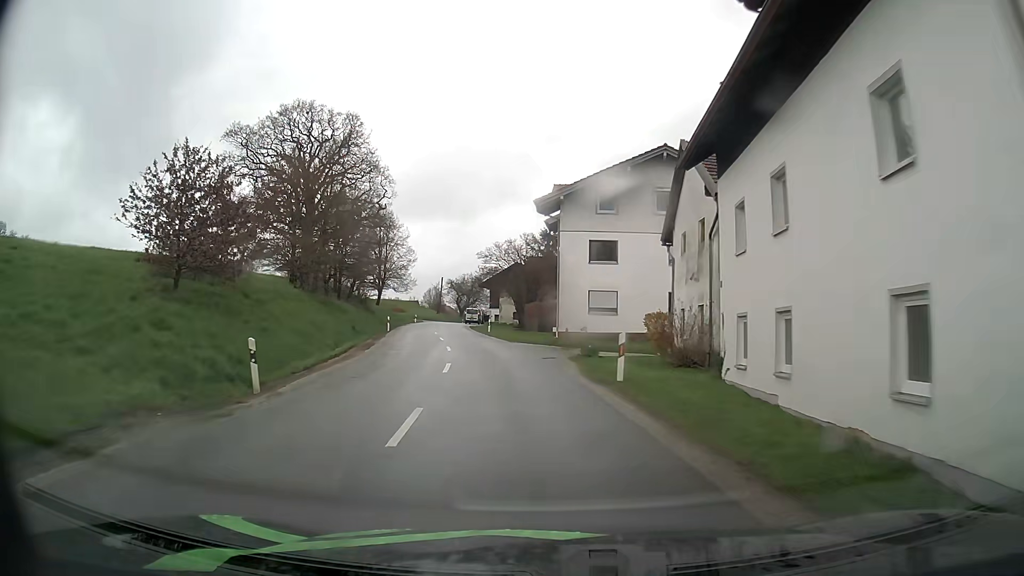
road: secondary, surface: asphalt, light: Day
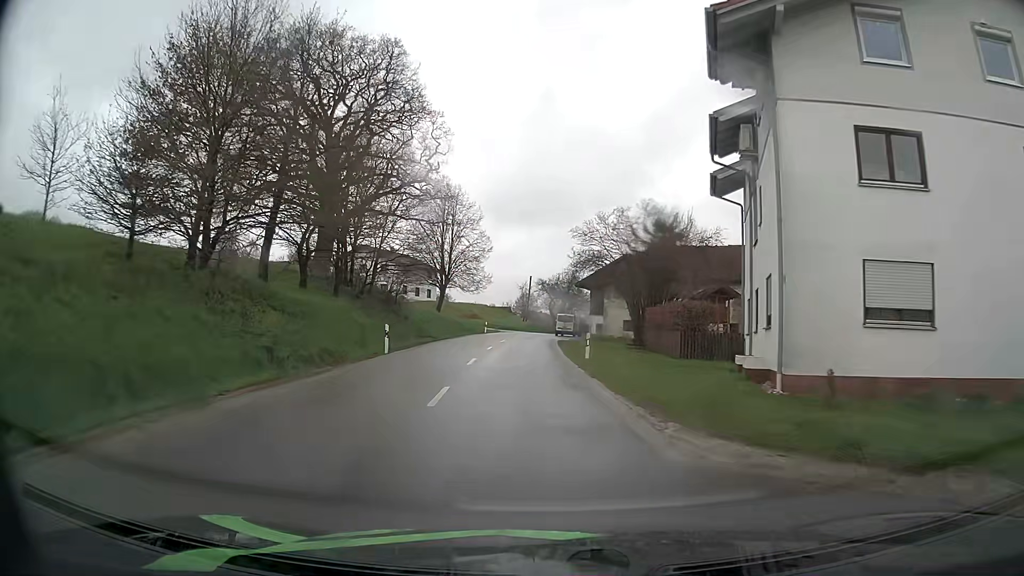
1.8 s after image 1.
(-1.8, +23.8) m; -8°
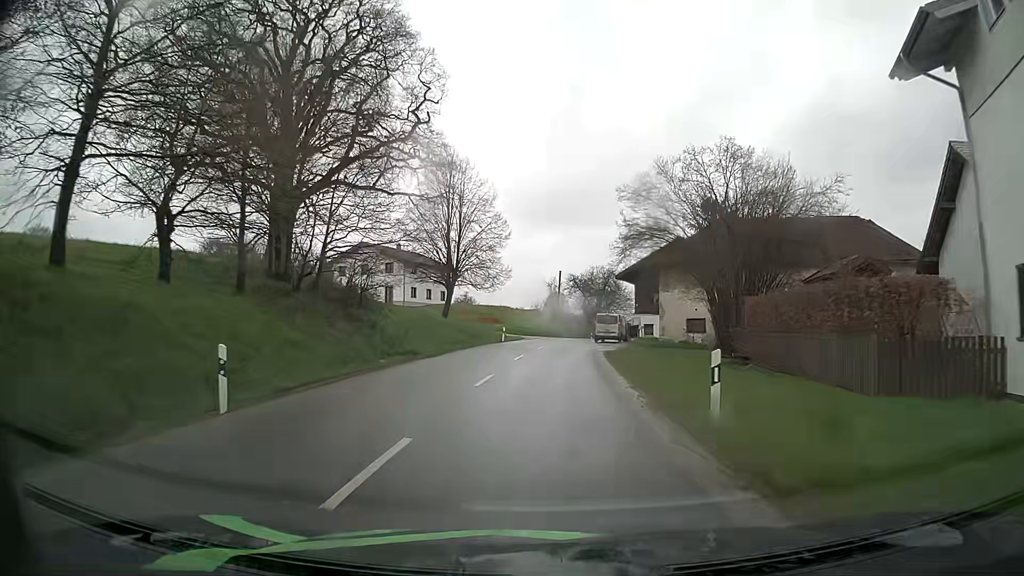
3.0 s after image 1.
(-0.4, +14.5) m; -2°
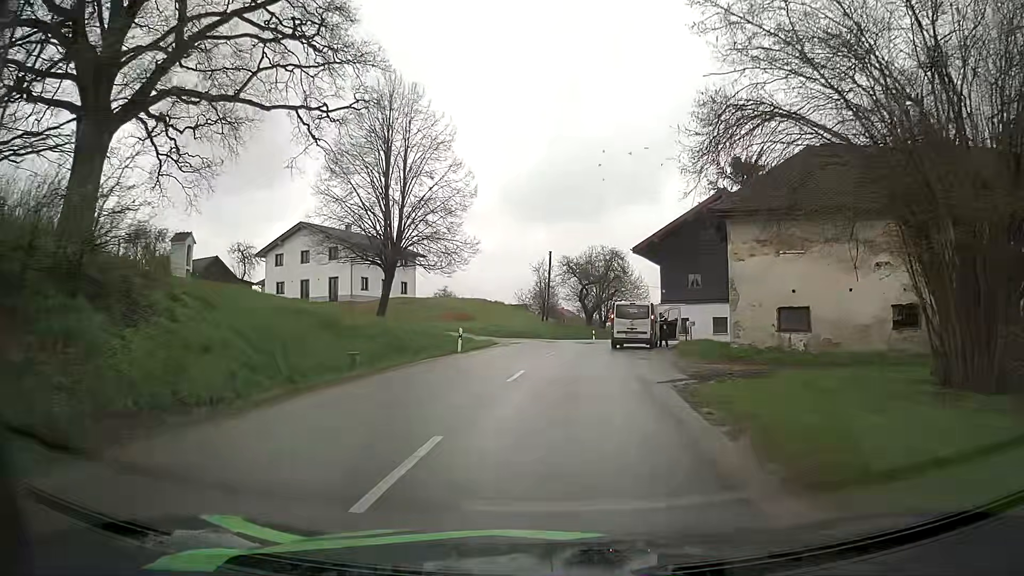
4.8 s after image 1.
(0.0, +18.2) m; 0°
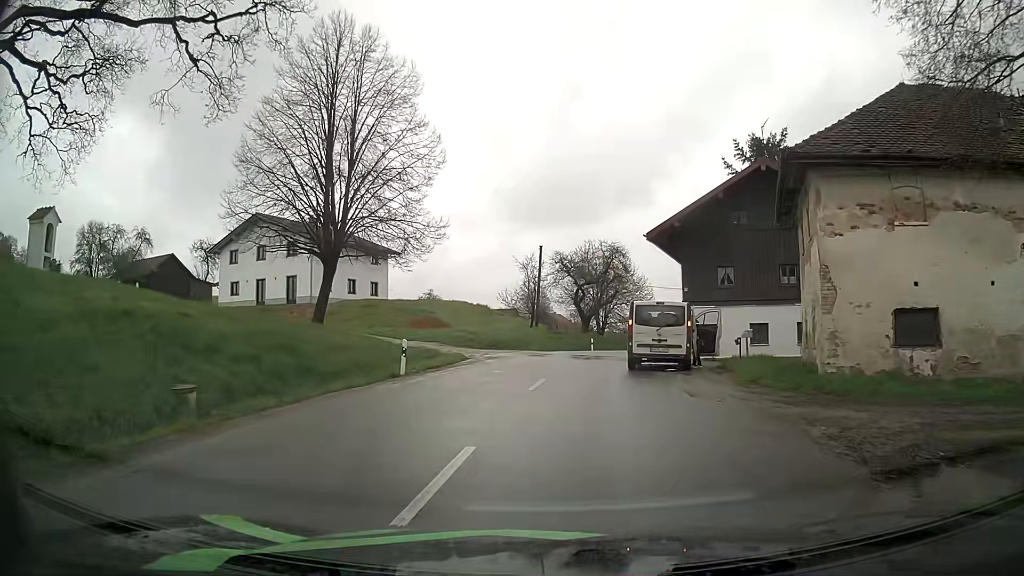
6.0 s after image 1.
(+0.1, +9.0) m; 0°
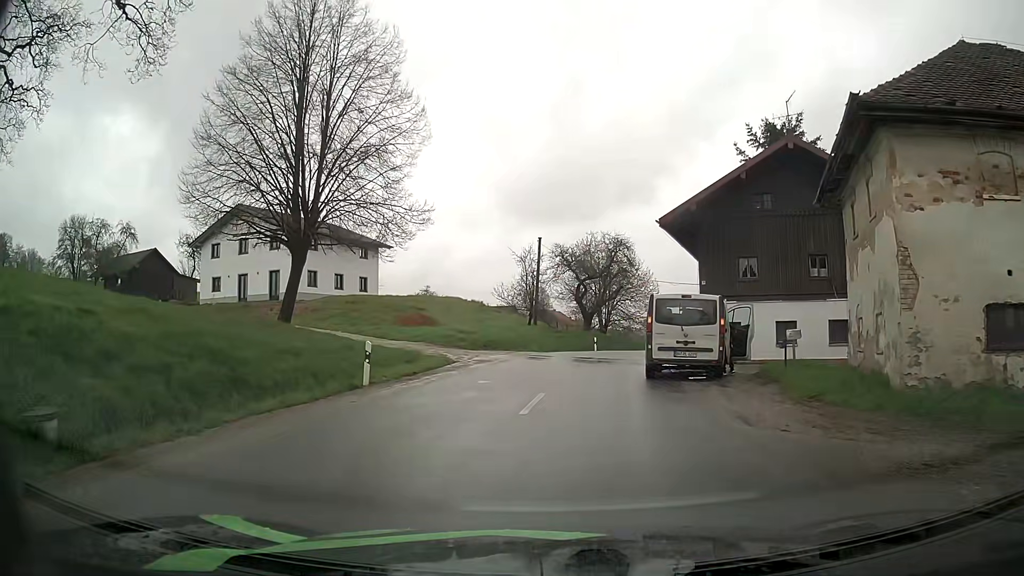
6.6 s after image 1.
(0.0, +3.6) m; 0°
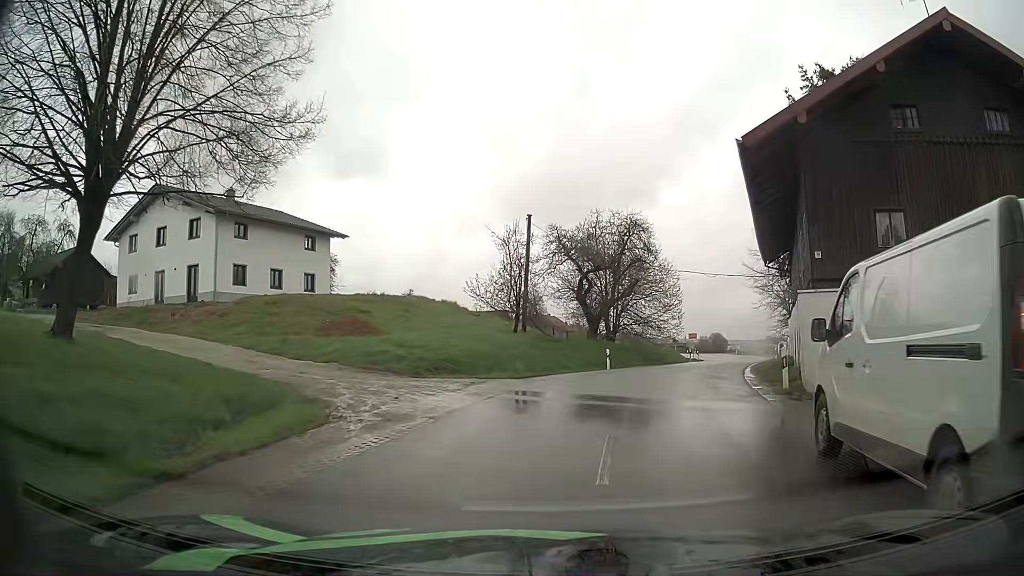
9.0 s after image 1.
(+0.1, +13.1) m; +1°
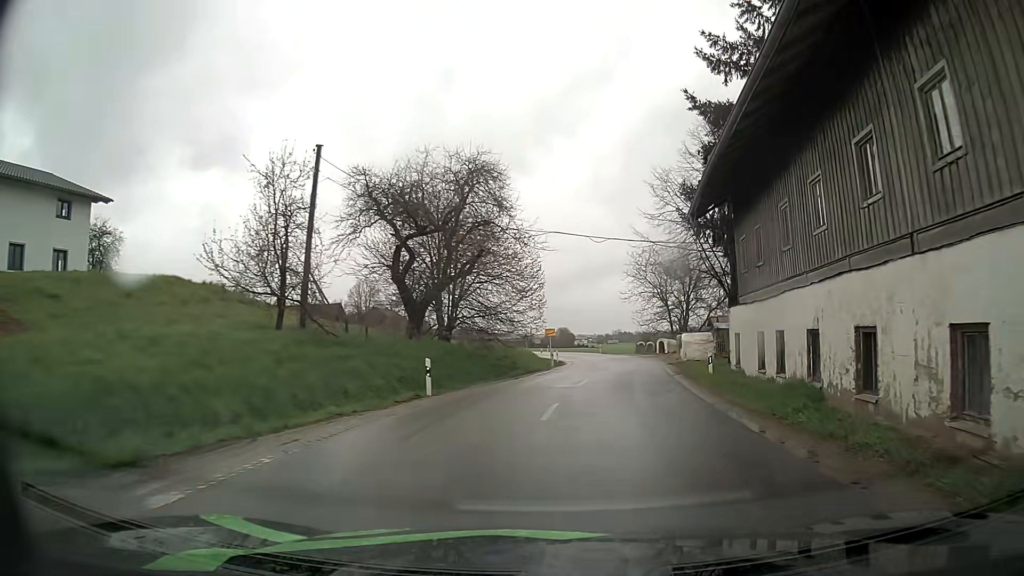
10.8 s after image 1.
(+1.5, +14.2) m; +13°
(+1, +10) (+2, +20) (+3, +30) (+5, +40) (+6, +50) (+6, +60) (+5, +70) (+4, +79) (+1, +89) (-1, +99) m
